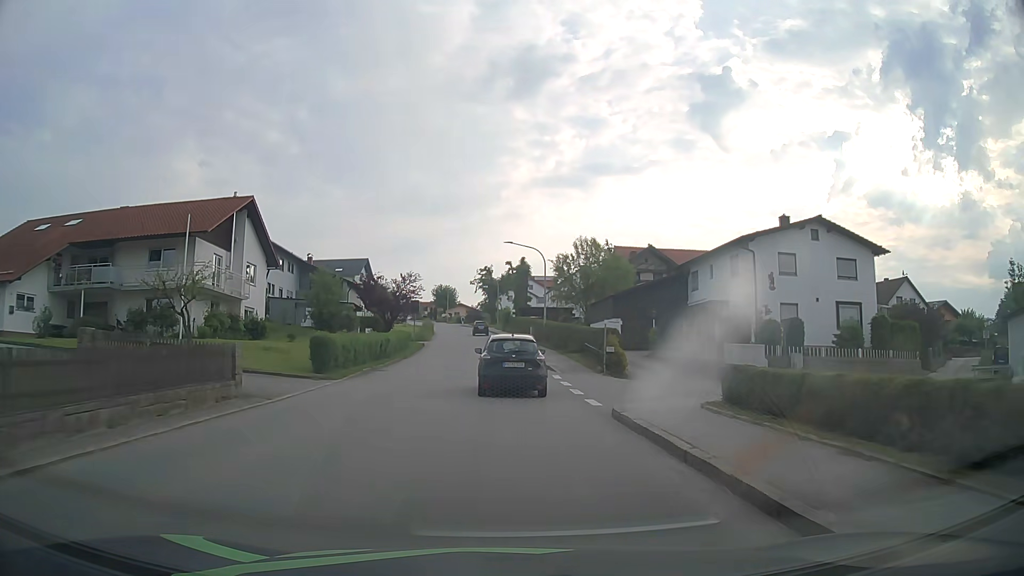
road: tertiary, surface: asphalt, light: Day
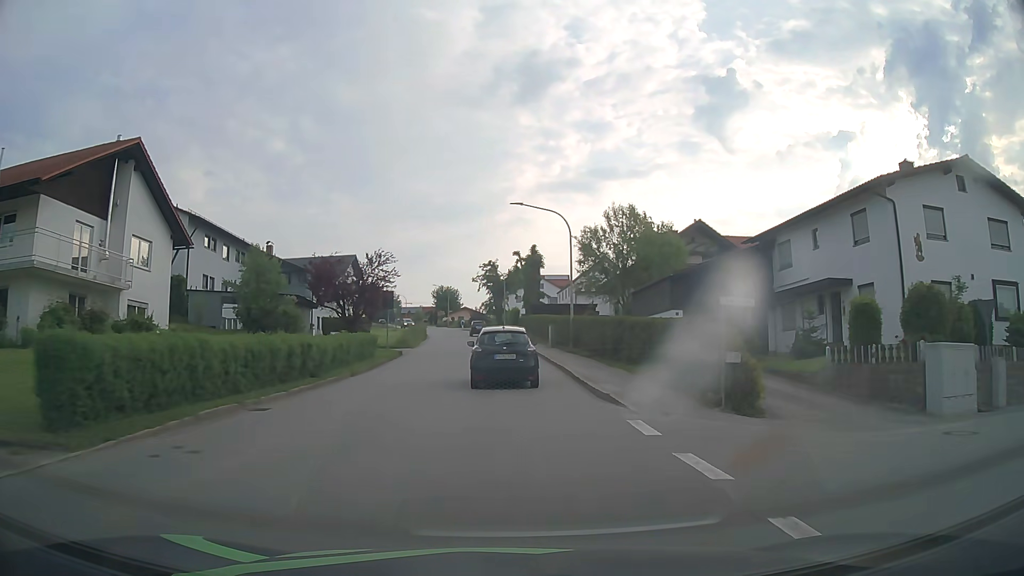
(0.0, +14.7) m; -1°
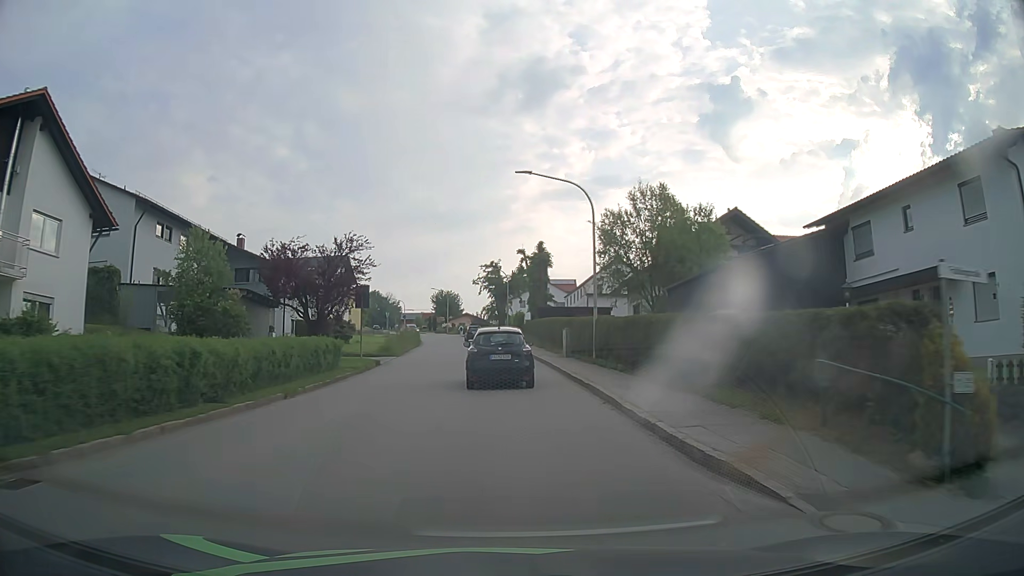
(0.0, +7.5) m; 0°
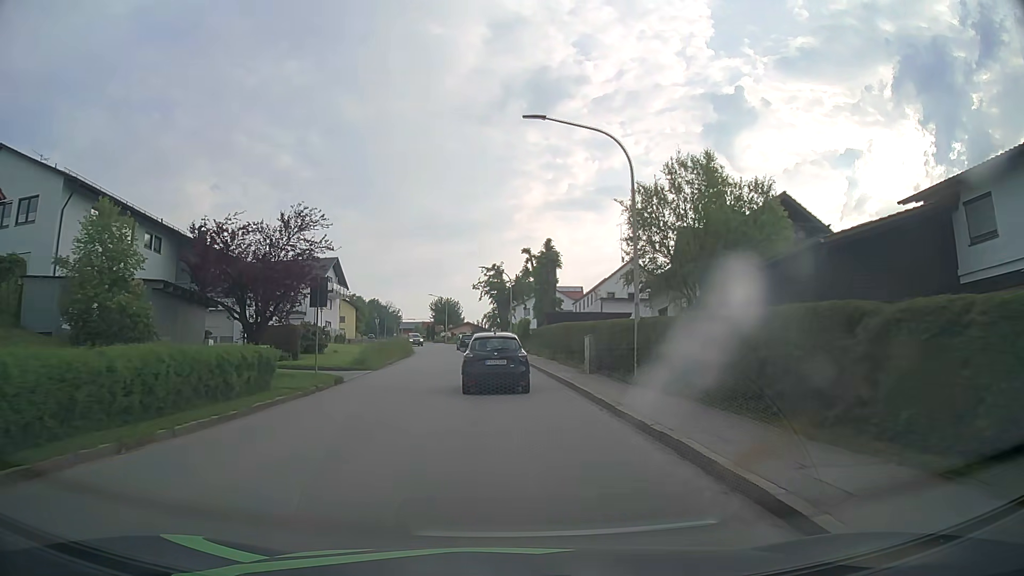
(0.0, +7.5) m; 0°
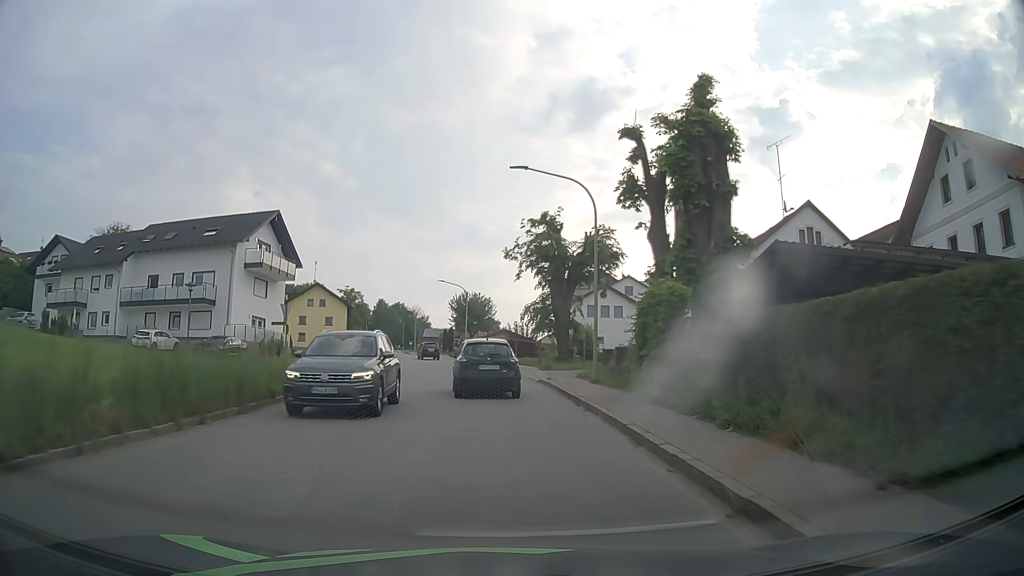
(-0.8, +37.1) m; -4°
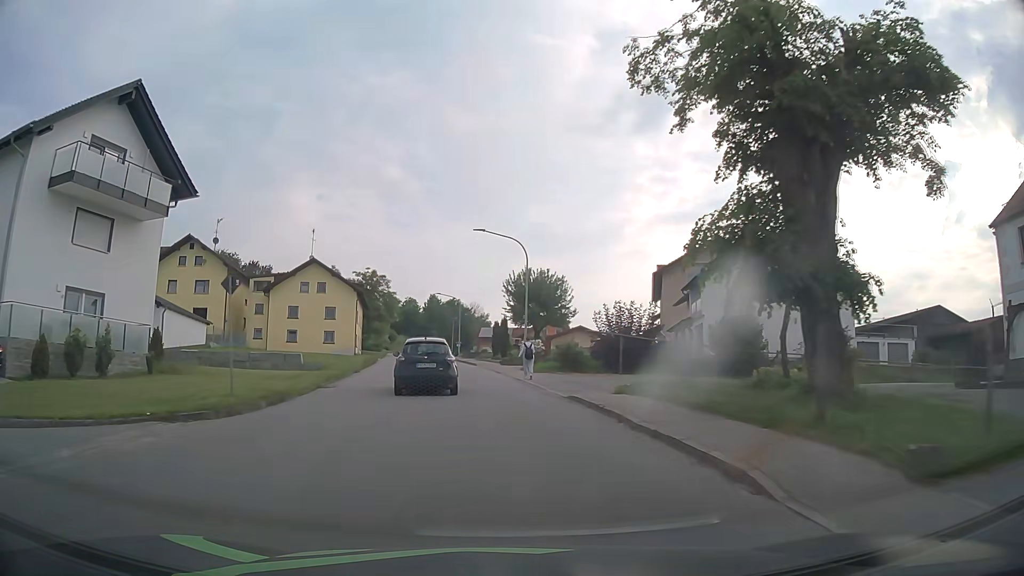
(-1.0, +29.3) m; -5°
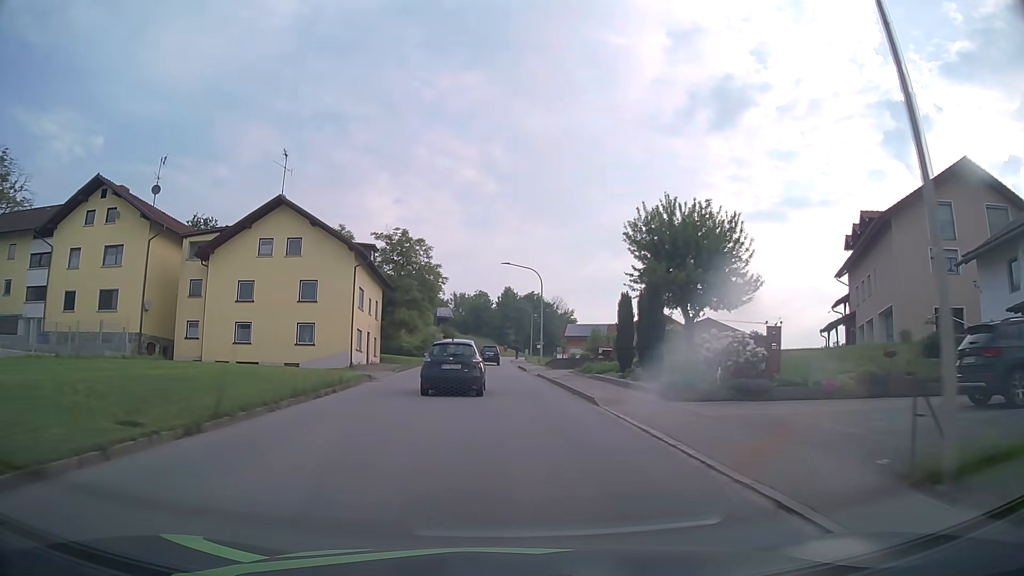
(-1.9, +29.8) m; -6°
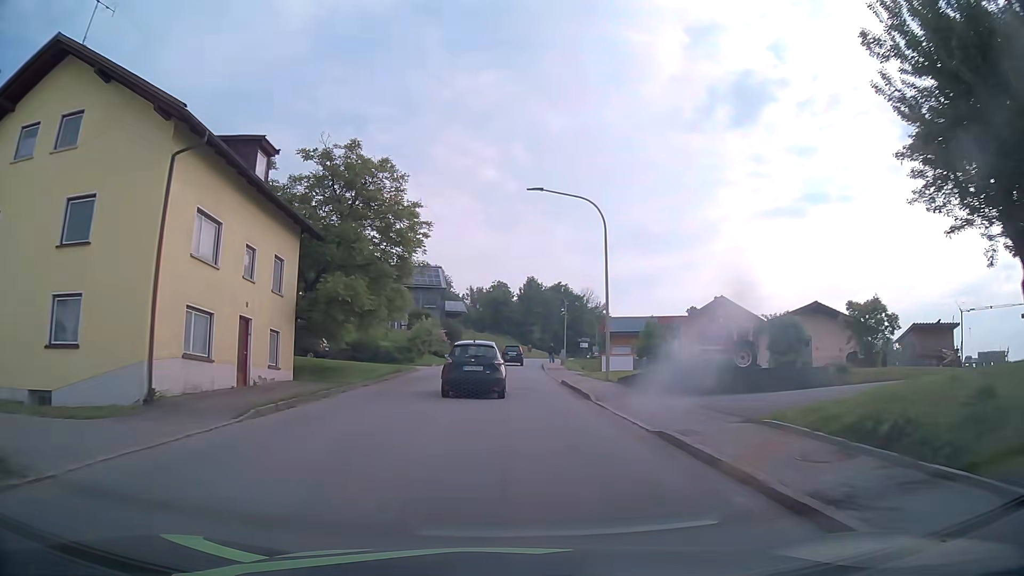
(-0.4, +22.9) m; -2°
(0, +10) (0, +20) (0, +30) (0, +40) (0, +50) (+1, +60) (+2, +70) (+4, +80) (+6, +90) (+8, +99) m
